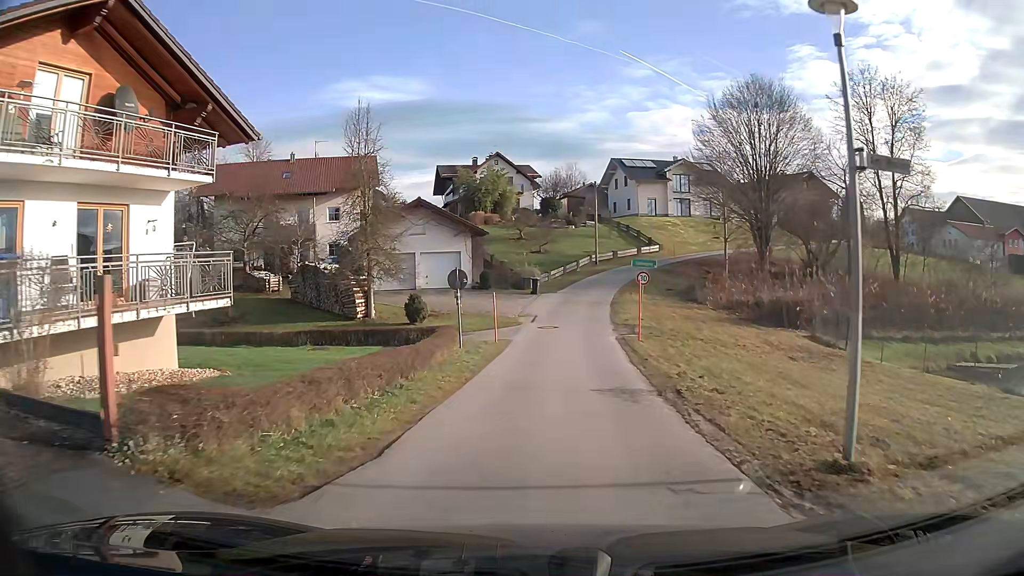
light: Day
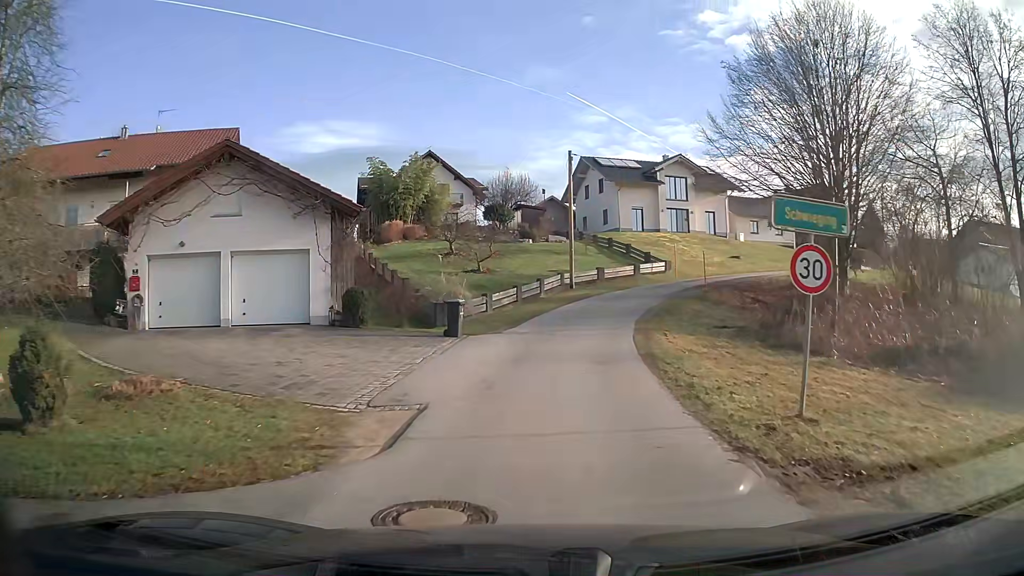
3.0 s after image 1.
(+0.7, +21.4) m; +4°
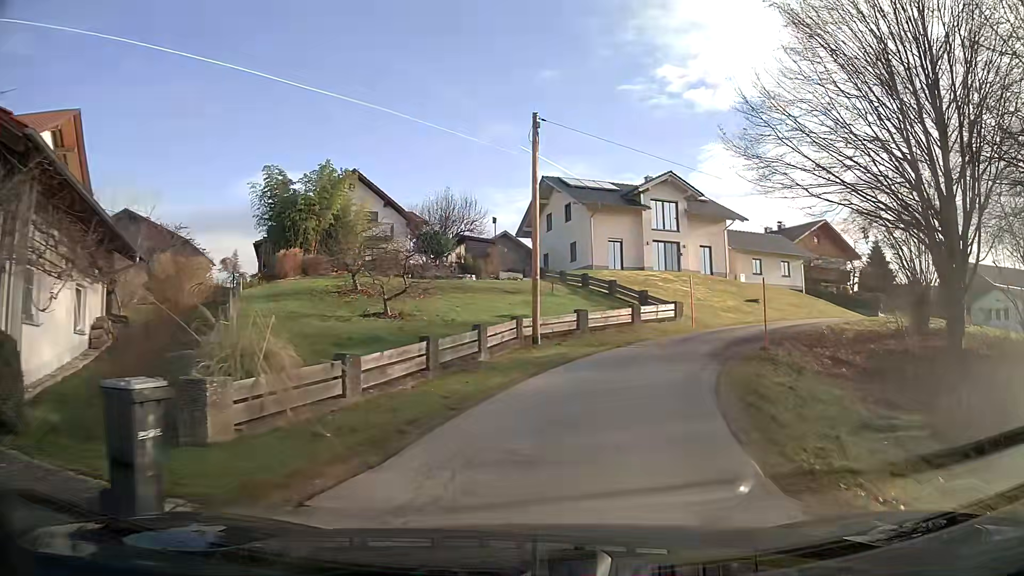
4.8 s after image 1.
(+0.4, +13.2) m; +6°
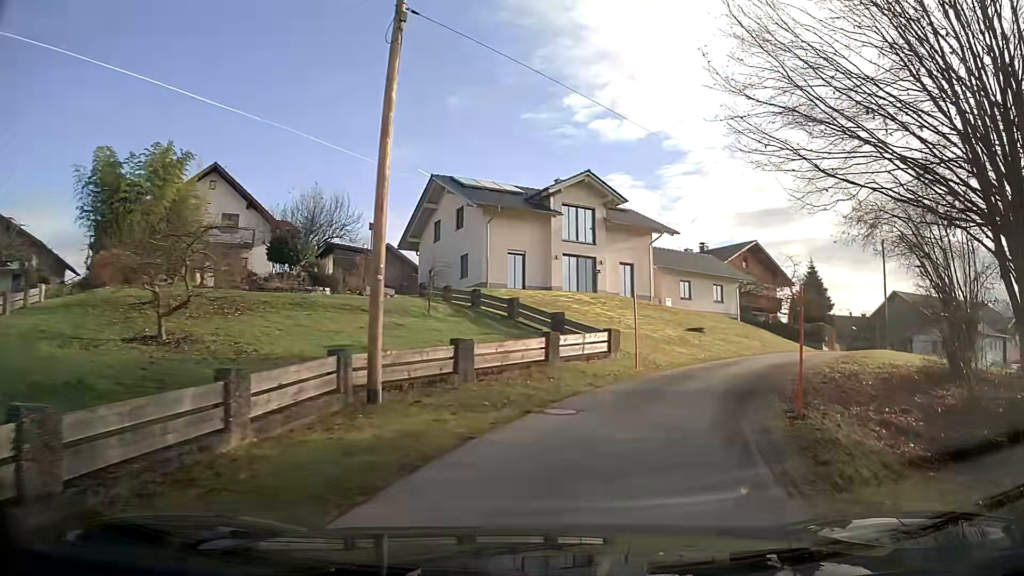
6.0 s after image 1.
(+0.7, +8.5) m; +10°
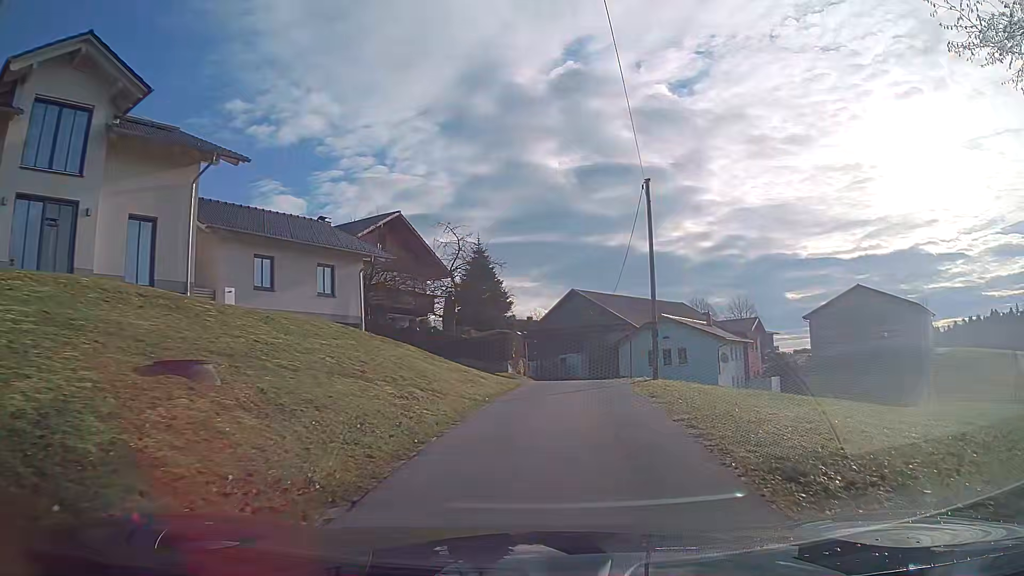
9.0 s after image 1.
(+5.7, +19.3) m; +28°
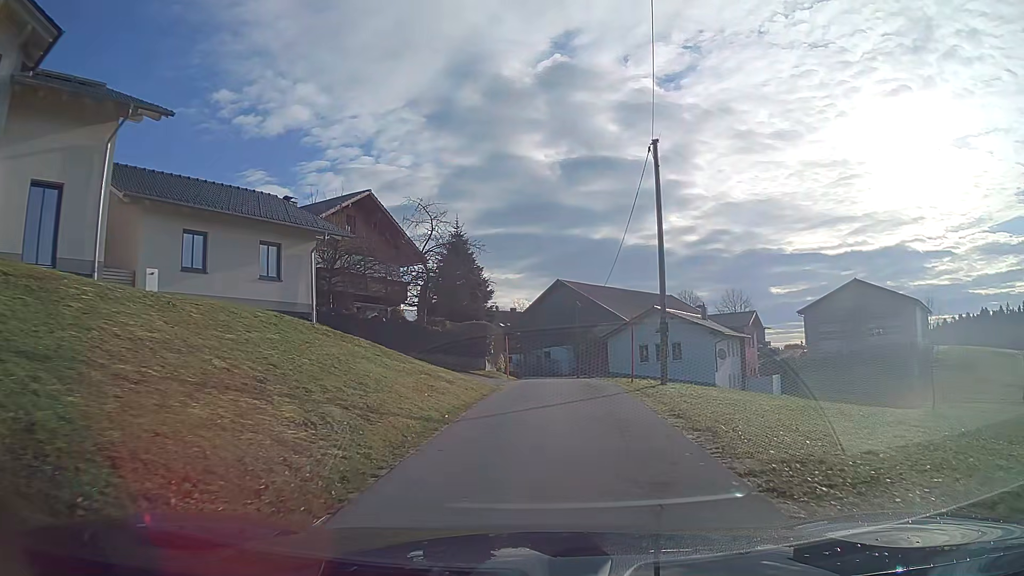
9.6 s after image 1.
(+0.1, +4.2) m; +2°
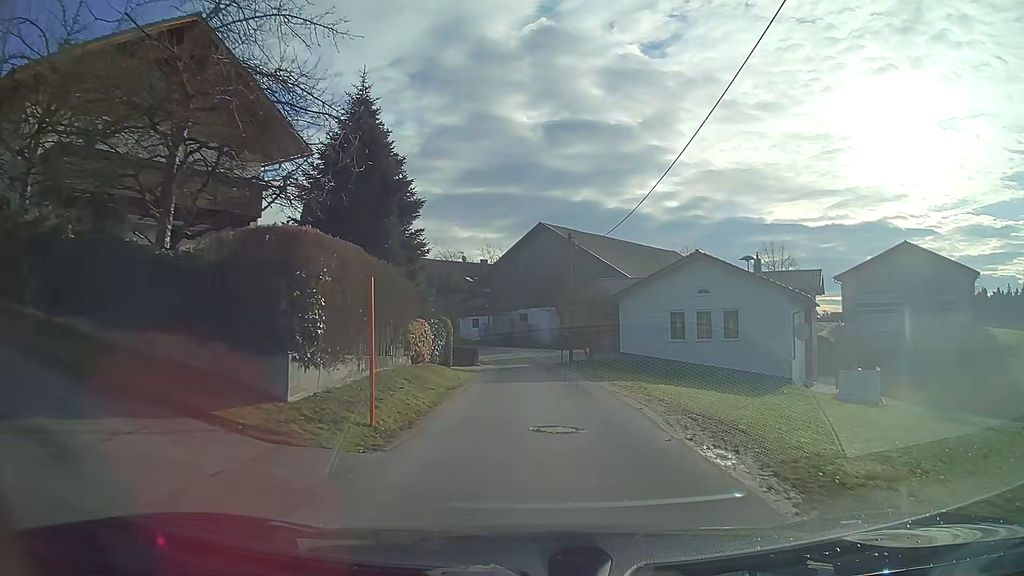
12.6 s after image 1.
(+0.2, +20.6) m; +1°
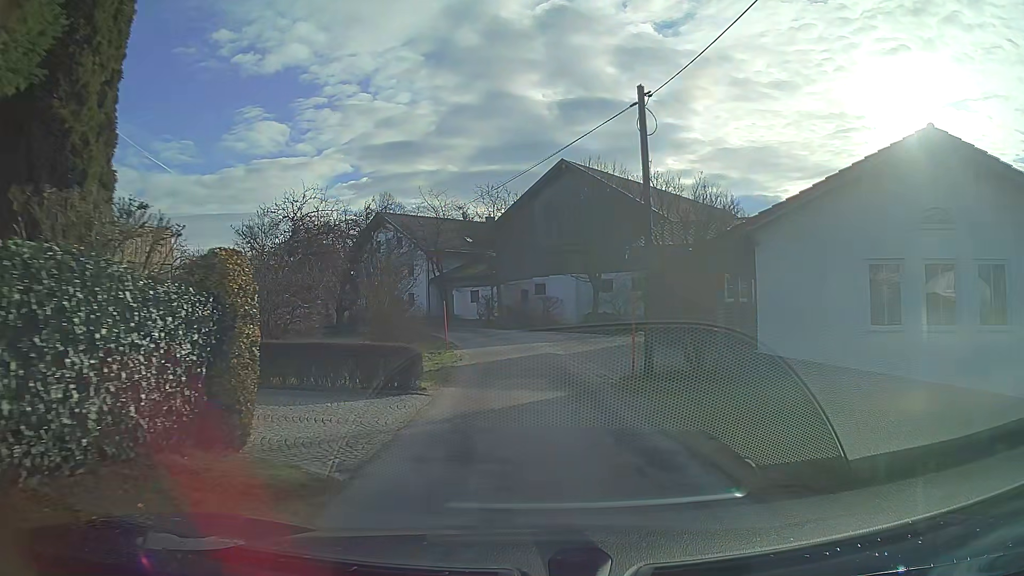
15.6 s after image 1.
(-0.3, +19.9) m; -2°
